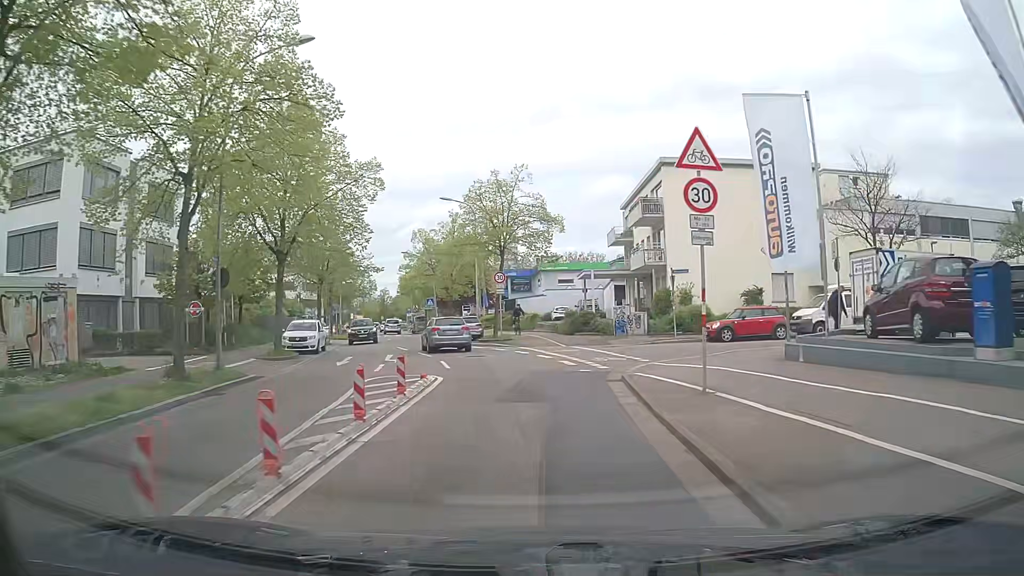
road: secondary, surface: asphalt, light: Day
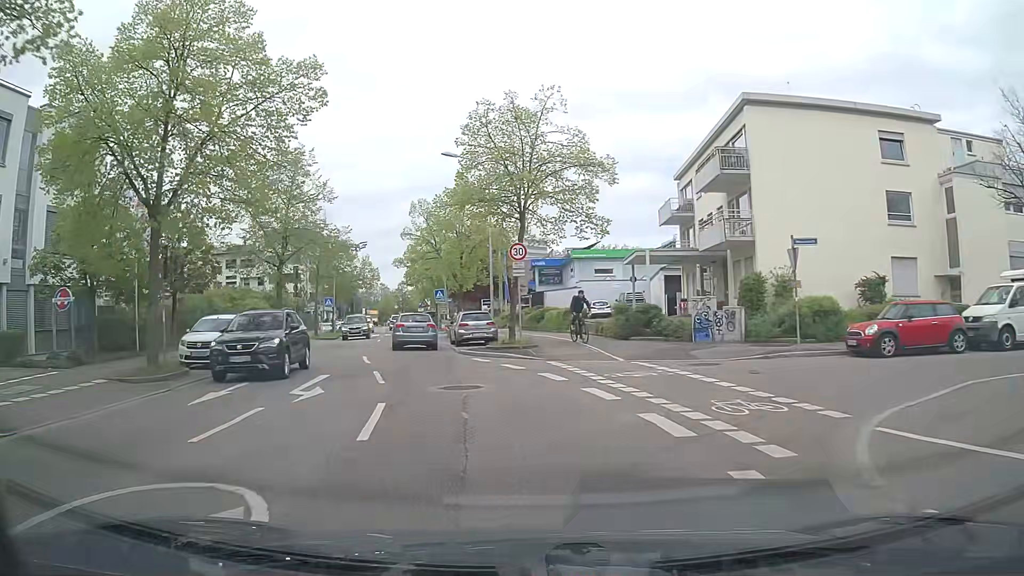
(-0.1, +11.5) m; -2°
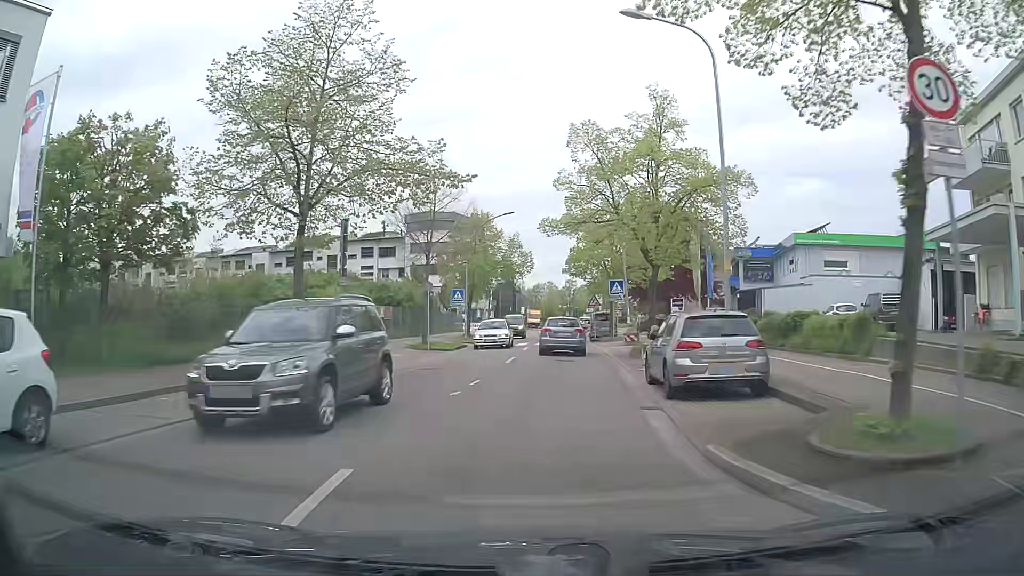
(-2.3, +16.6) m; -16°
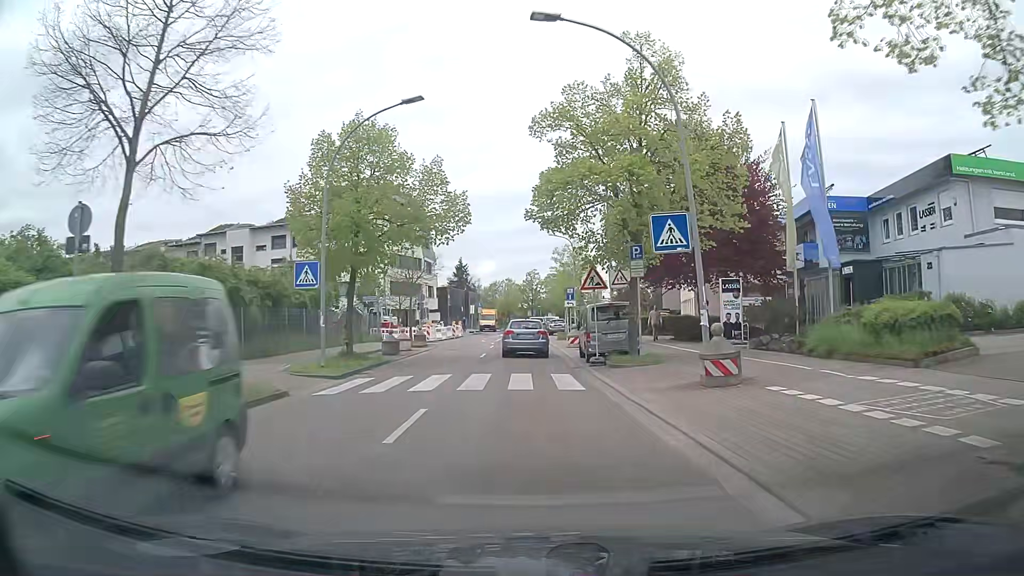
(+1.0, +22.1) m; +4°
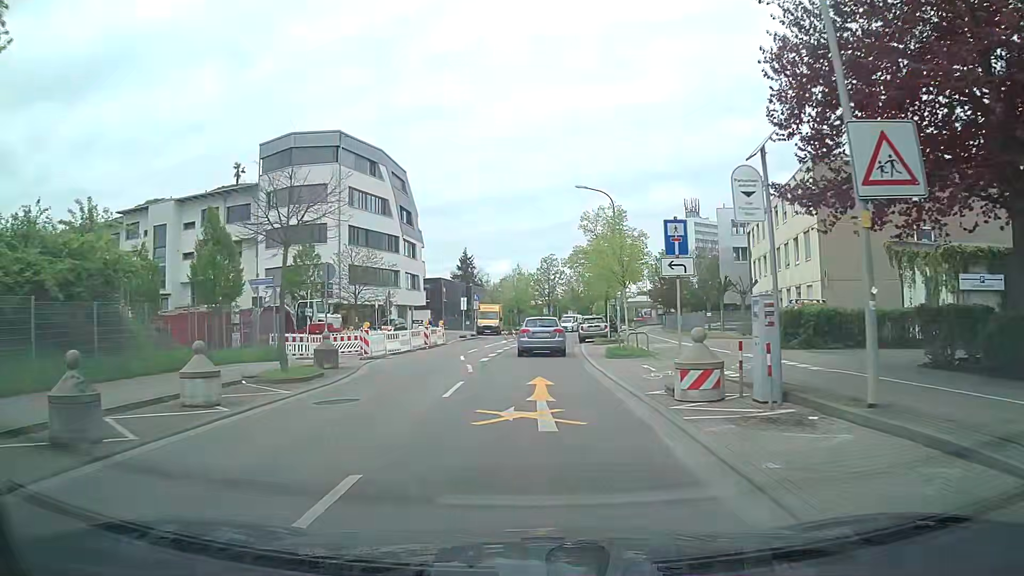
(-0.5, +22.7) m; -1°
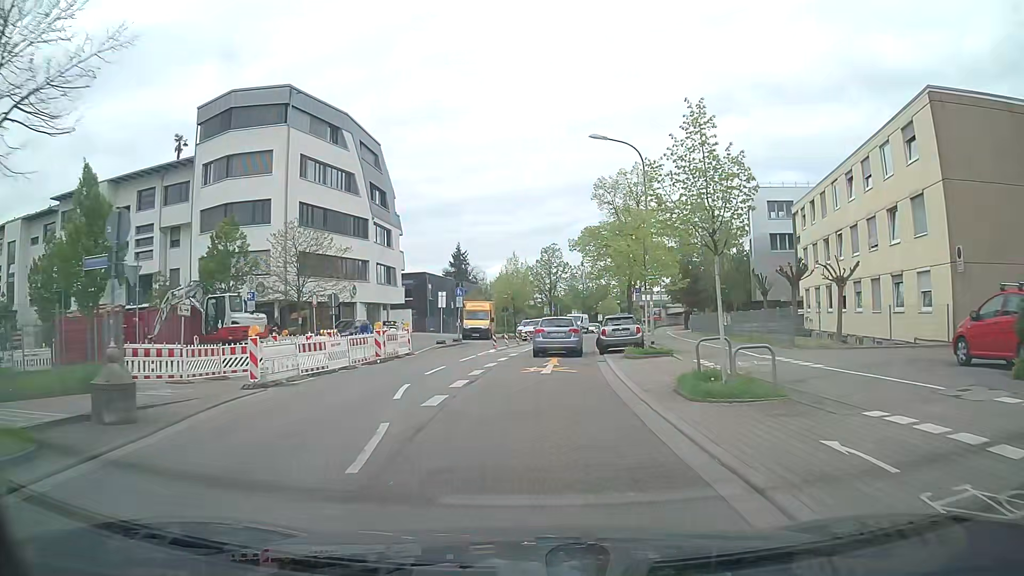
(0.0, +11.7) m; 0°
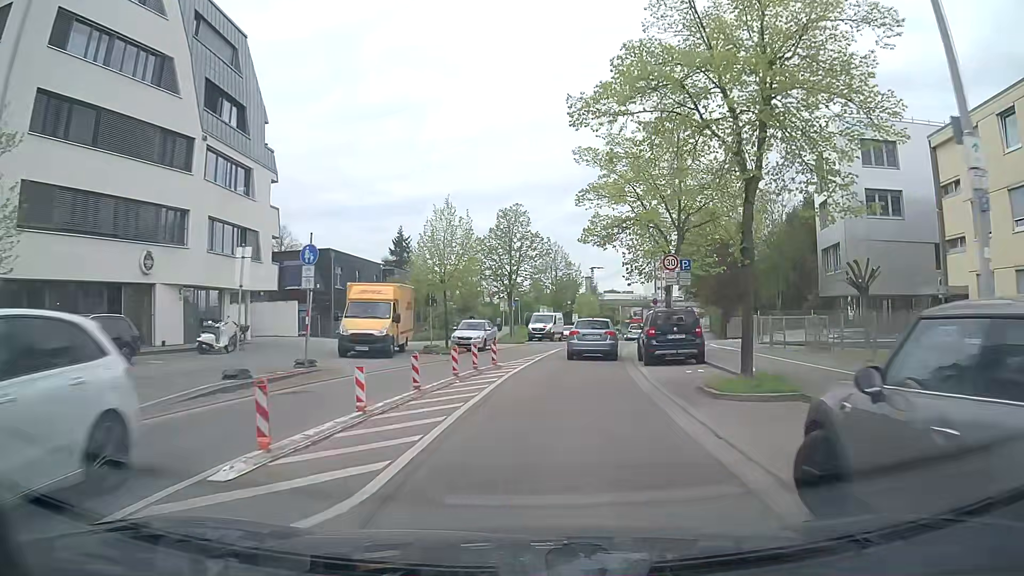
(+0.5, +23.9) m; +4°
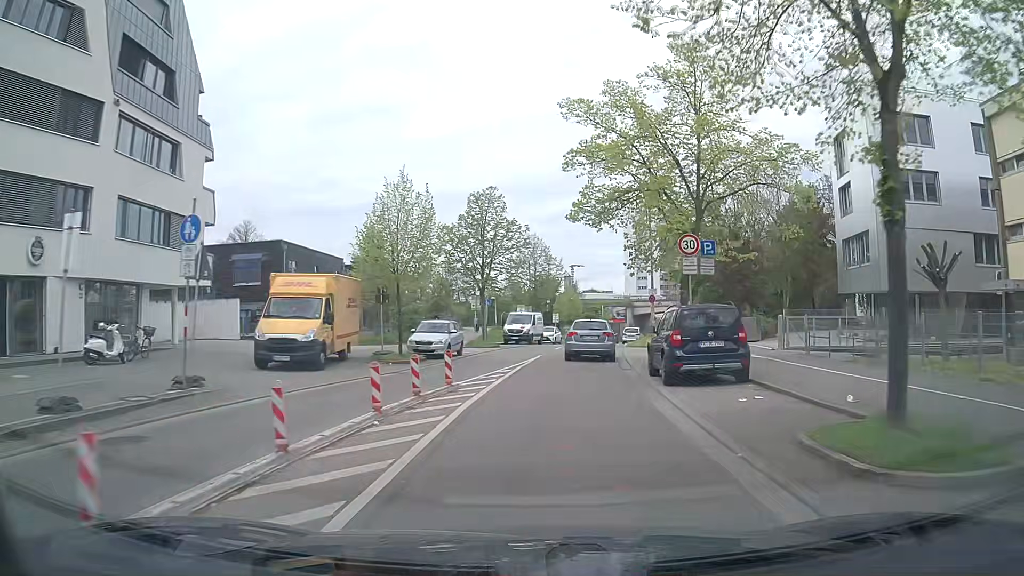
(+0.1, +6.0) m; +1°
(0, +10) (+1, +20) (+2, +30) (+4, +40) (+6, +50) (+8, +59) (+11, +69) (+14, +79) (+17, +88) (+21, +97) m
